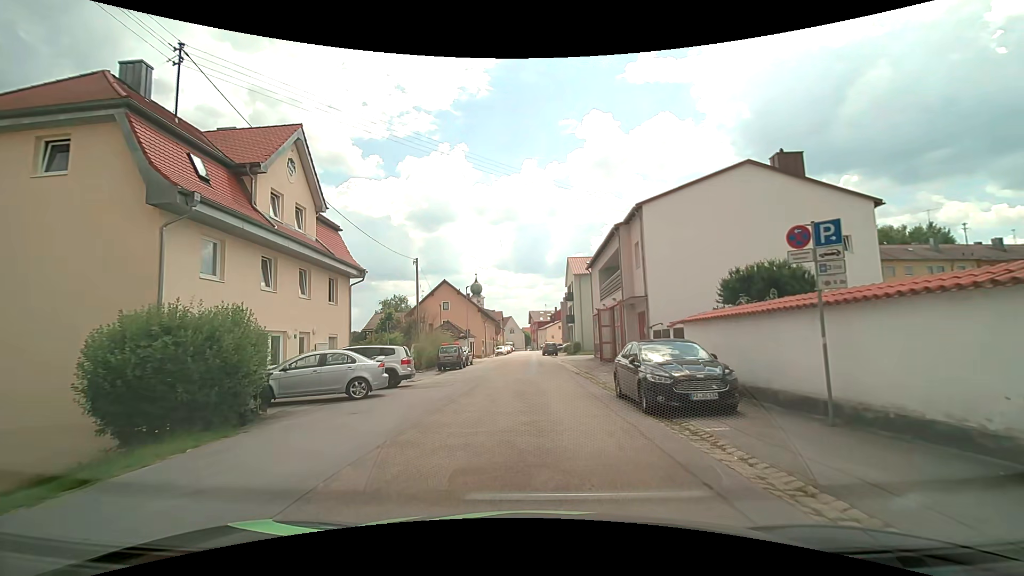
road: residential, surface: asphalt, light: Day
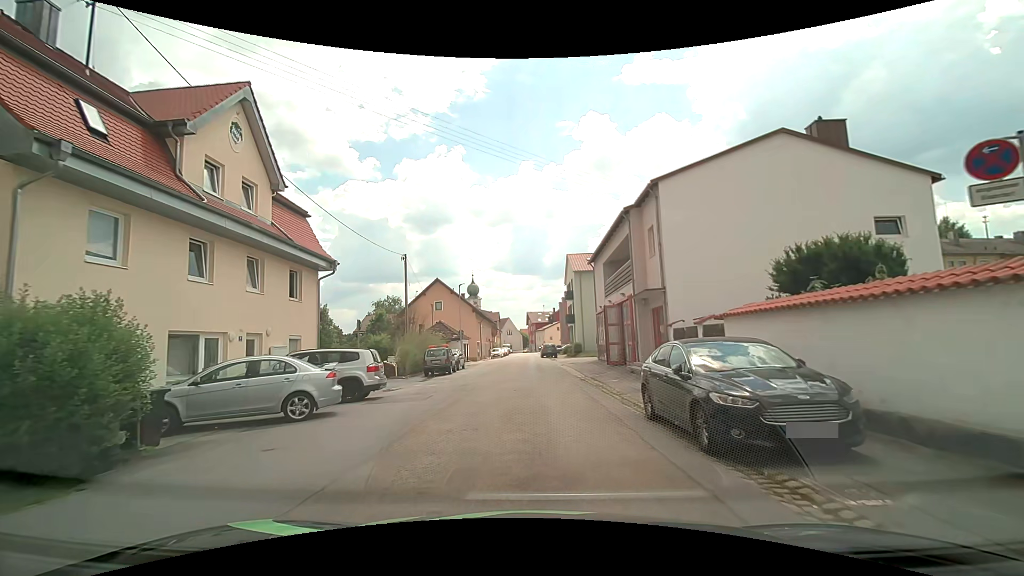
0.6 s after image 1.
(0.0, +3.7) m; 0°
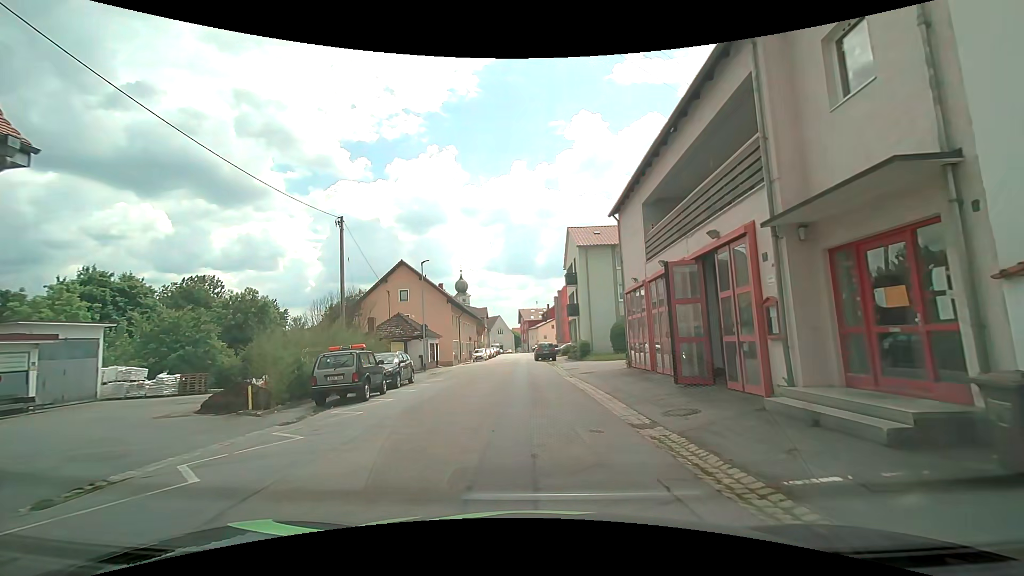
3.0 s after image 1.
(+0.2, +14.2) m; +1°
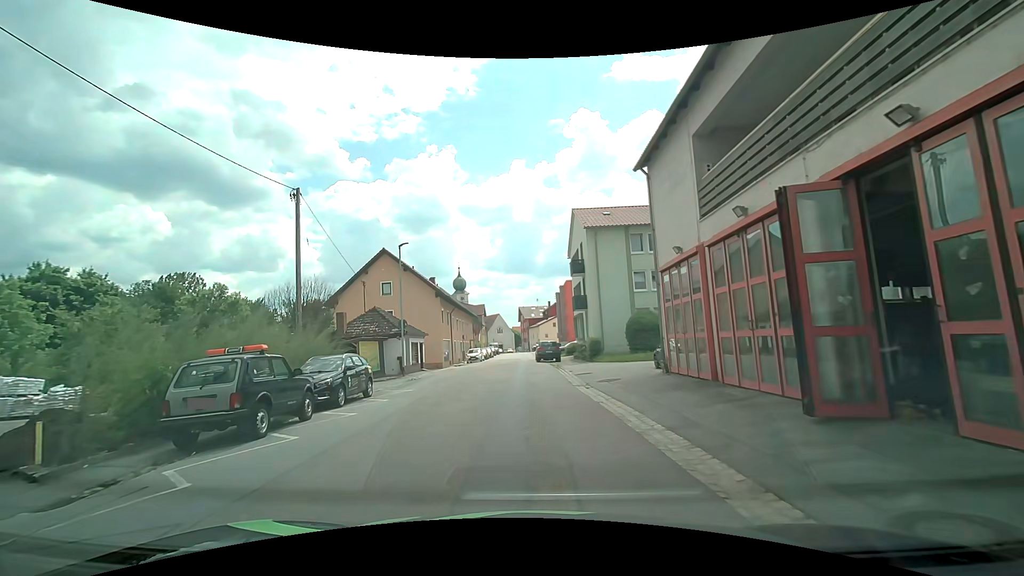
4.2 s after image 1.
(0.0, +6.3) m; 0°
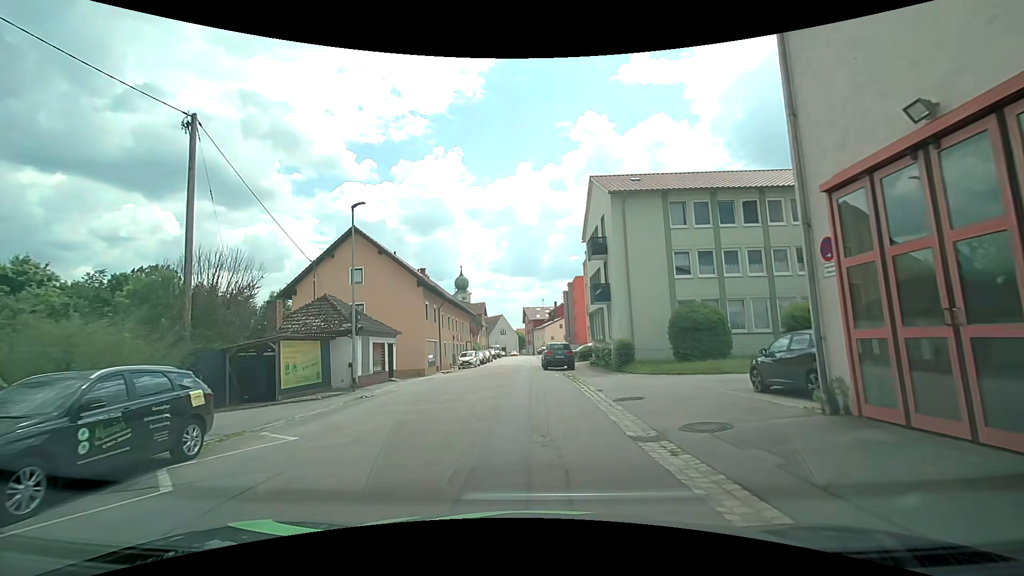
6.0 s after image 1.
(-0.1, +9.2) m; -2°
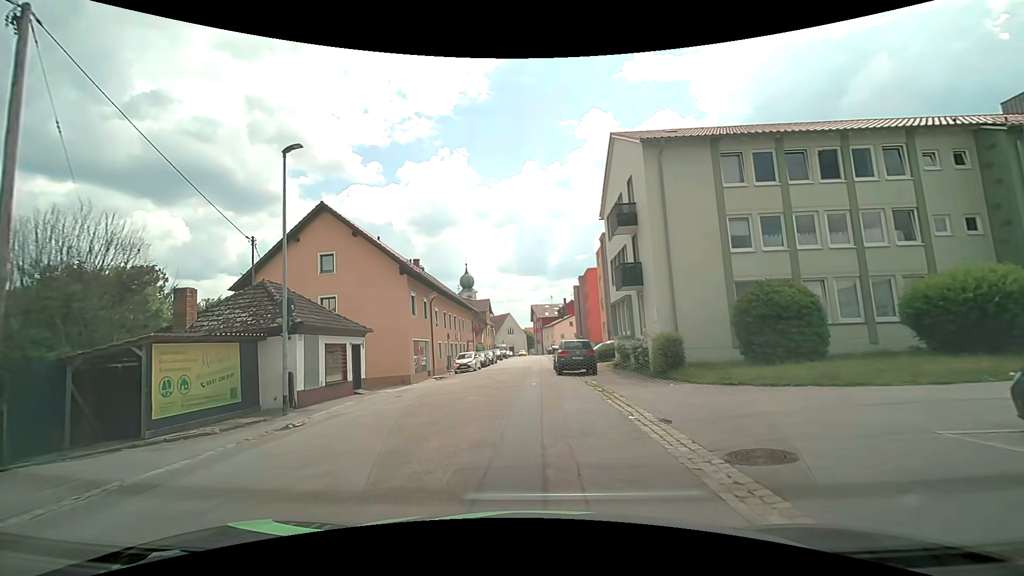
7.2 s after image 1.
(+0.1, +6.8) m; 0°
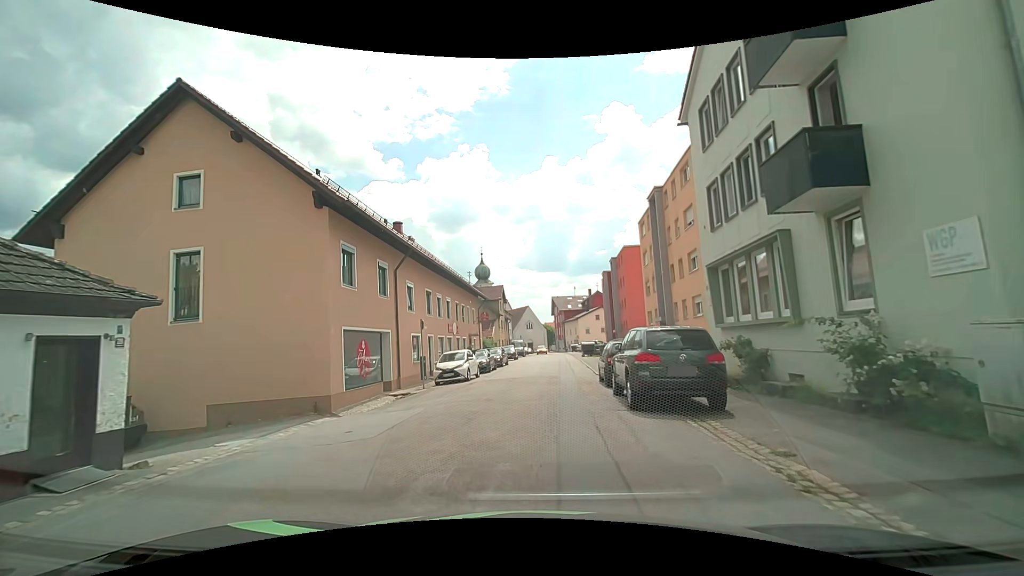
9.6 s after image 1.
(-0.2, +14.1) m; -2°
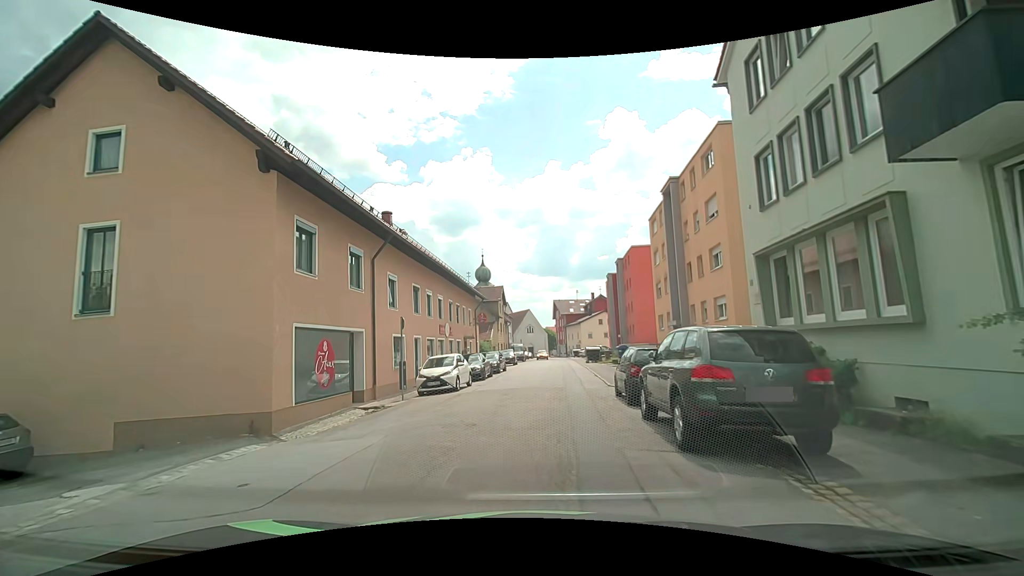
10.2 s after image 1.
(0.0, +3.5) m; -1°
(0, +10) (+1, +20) (+2, +30) (+3, +40) (+3, +50) (+4, +60) (+4, +70) (+5, +80) (+5, +90) (+6, +100) m
